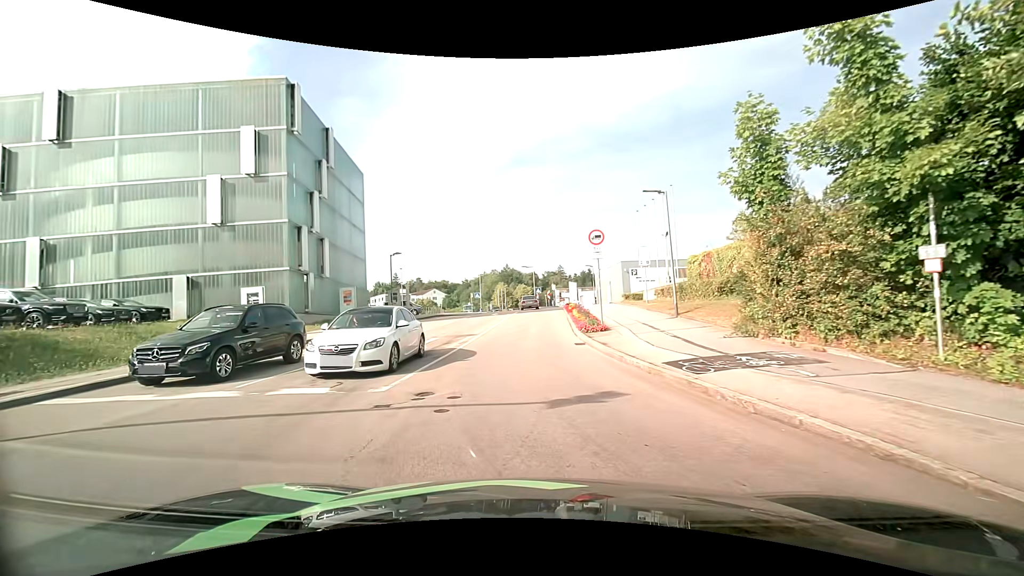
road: residential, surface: asphalt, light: Day
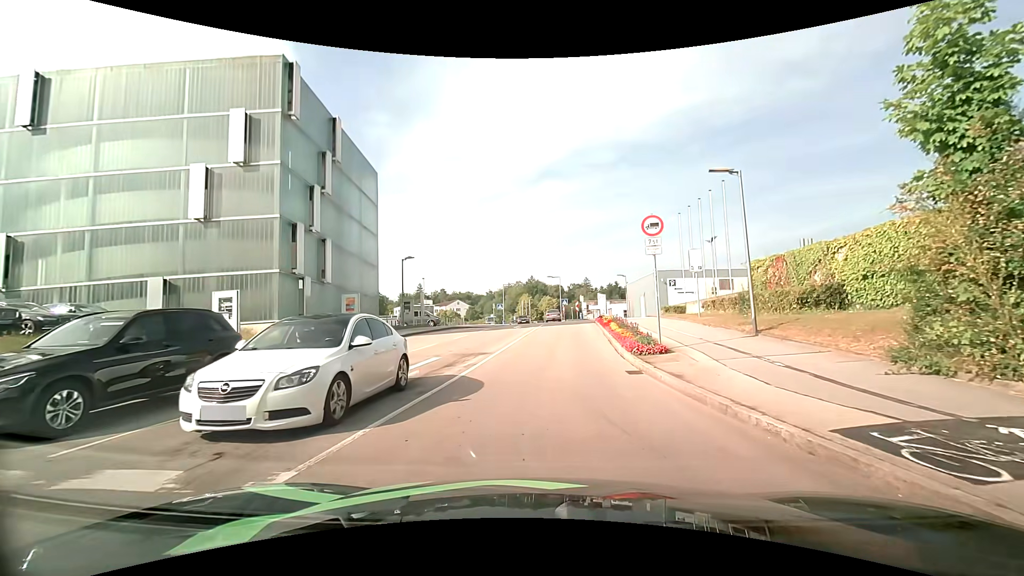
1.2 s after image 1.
(-0.2, +4.6) m; -4°
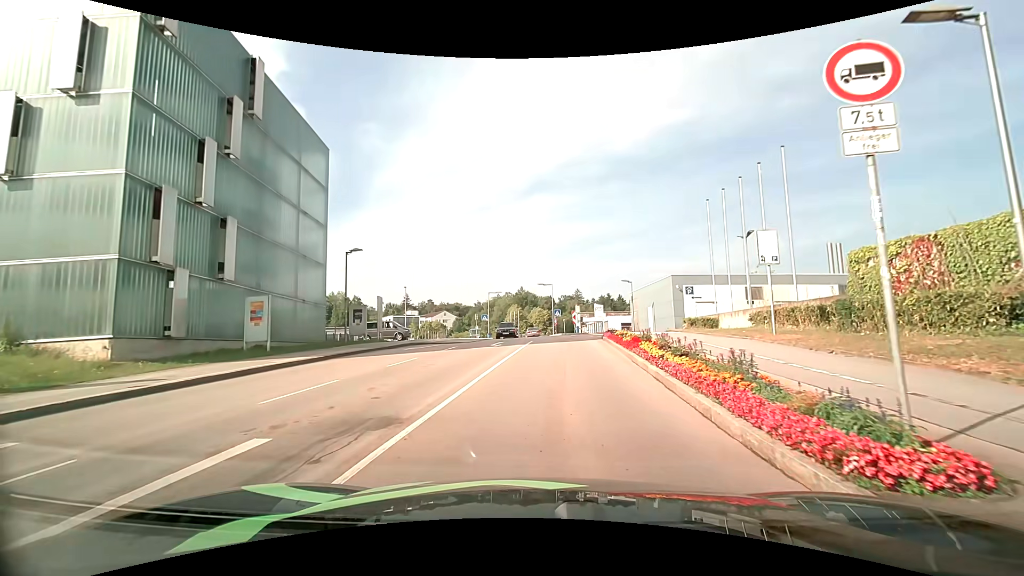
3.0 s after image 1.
(+0.3, +9.2) m; +2°
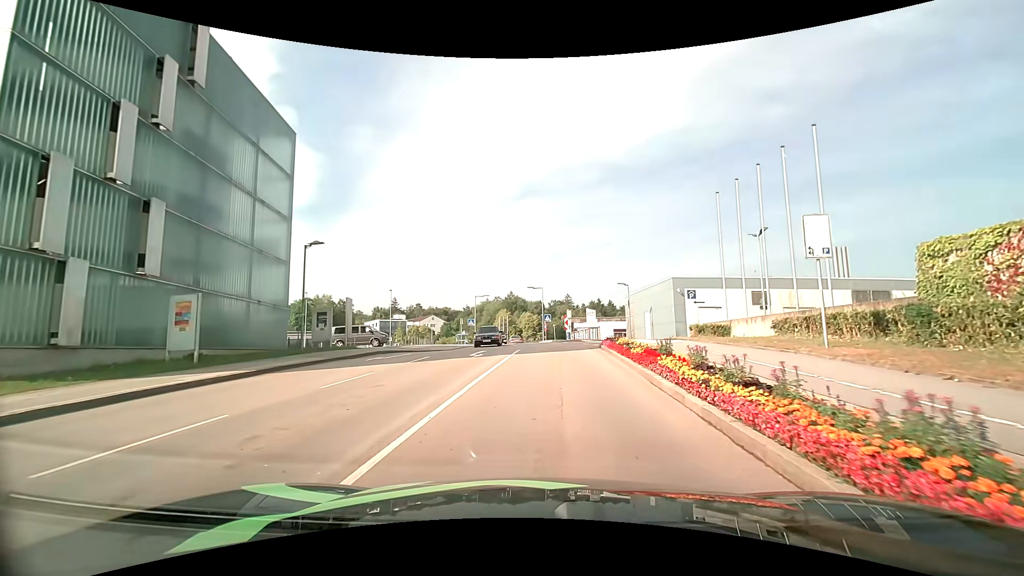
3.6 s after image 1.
(0.0, +3.7) m; +1°
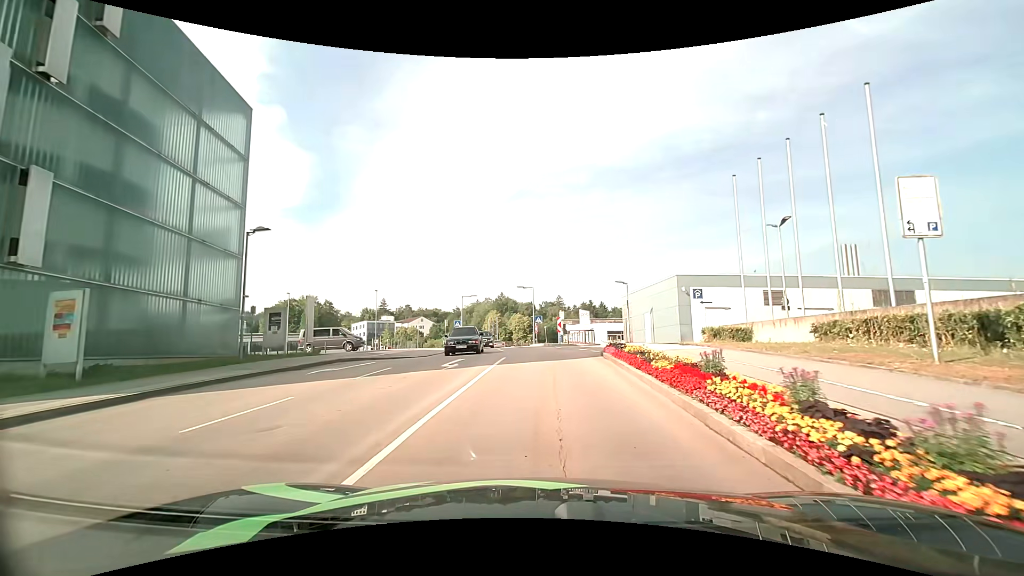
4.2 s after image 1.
(0.0, +3.9) m; +1°
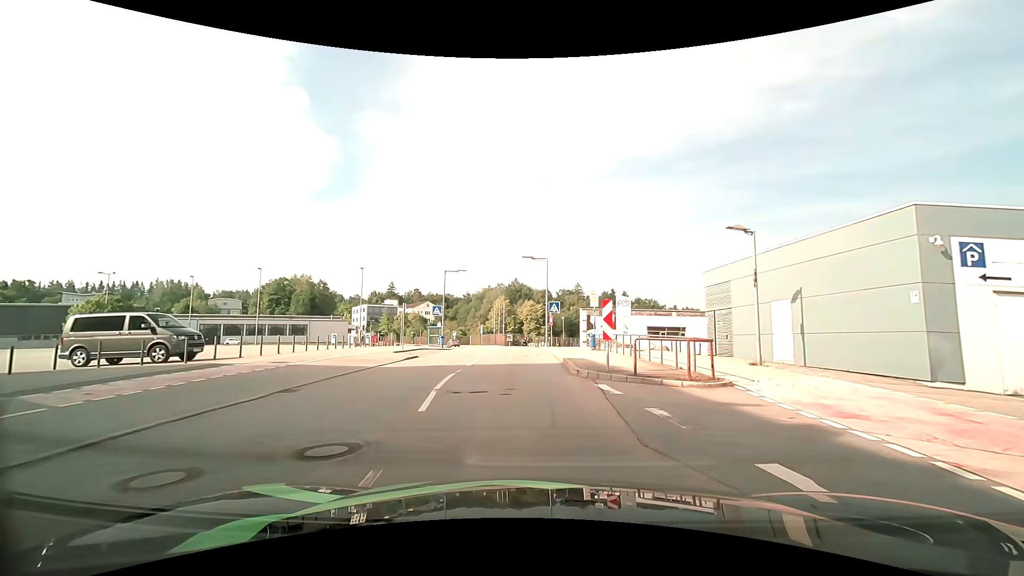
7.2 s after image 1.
(+0.2, +20.6) m; -3°
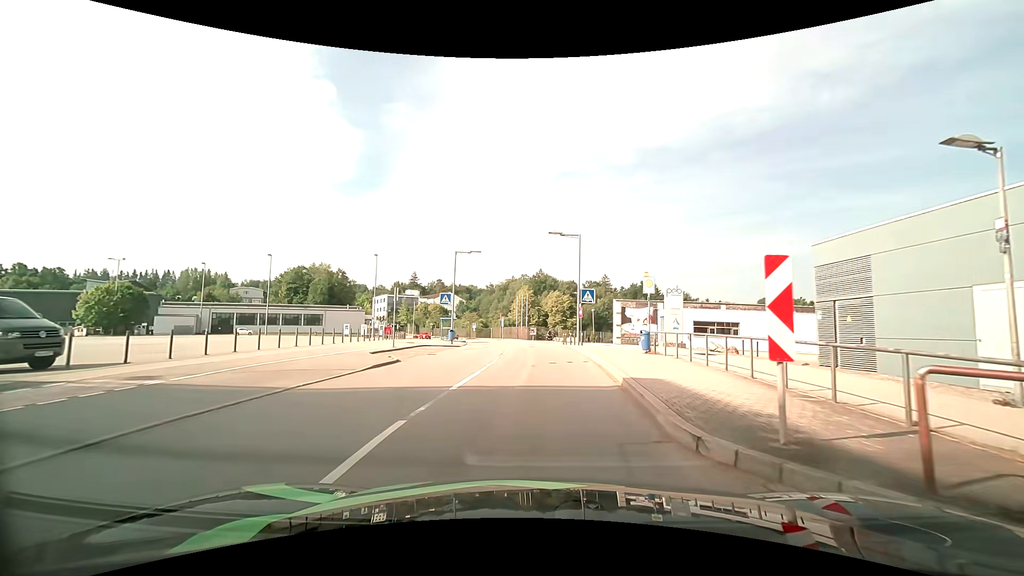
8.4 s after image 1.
(-0.1, +7.6) m; -2°
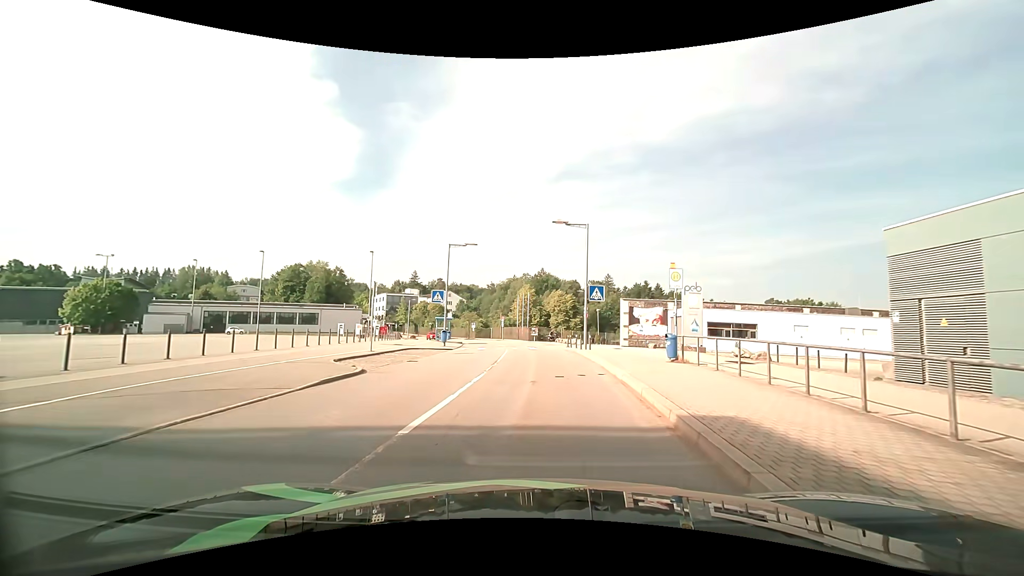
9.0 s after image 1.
(0.0, +3.6) m; 0°
(0, +10) (0, +20) (0, +30) (-1, +40) (-2, +50) (-4, +60) (-6, +69) (-9, +79) (-12, +88) (-16, +98) m
